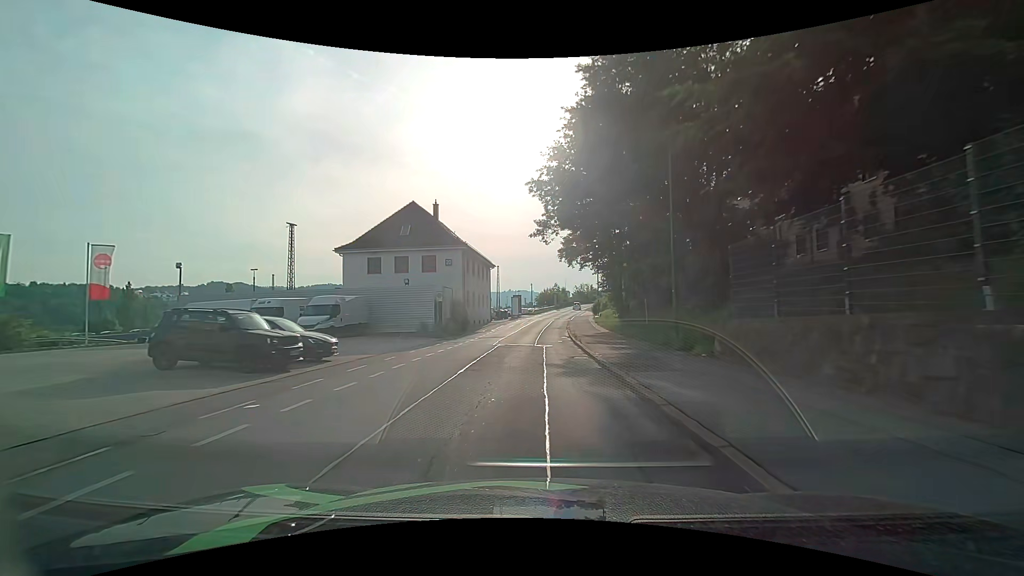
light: Day
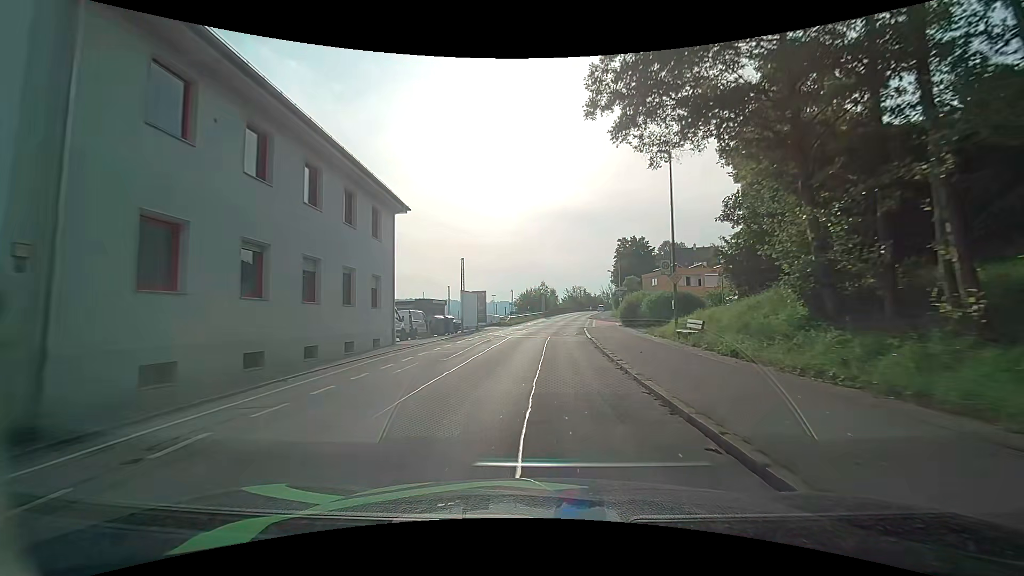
(+0.5, +37.3) m; +2°
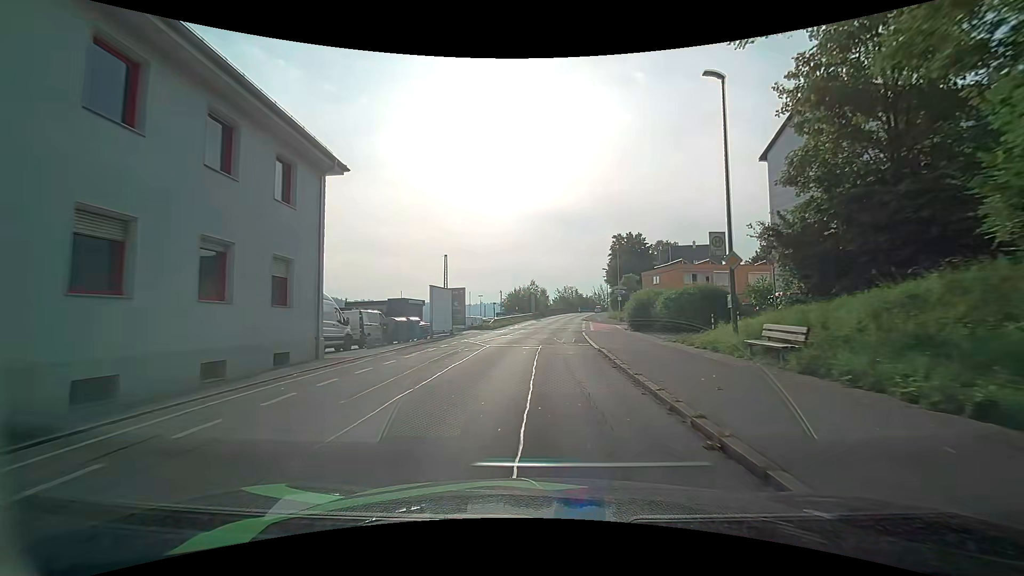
(+0.1, +7.4) m; +2°
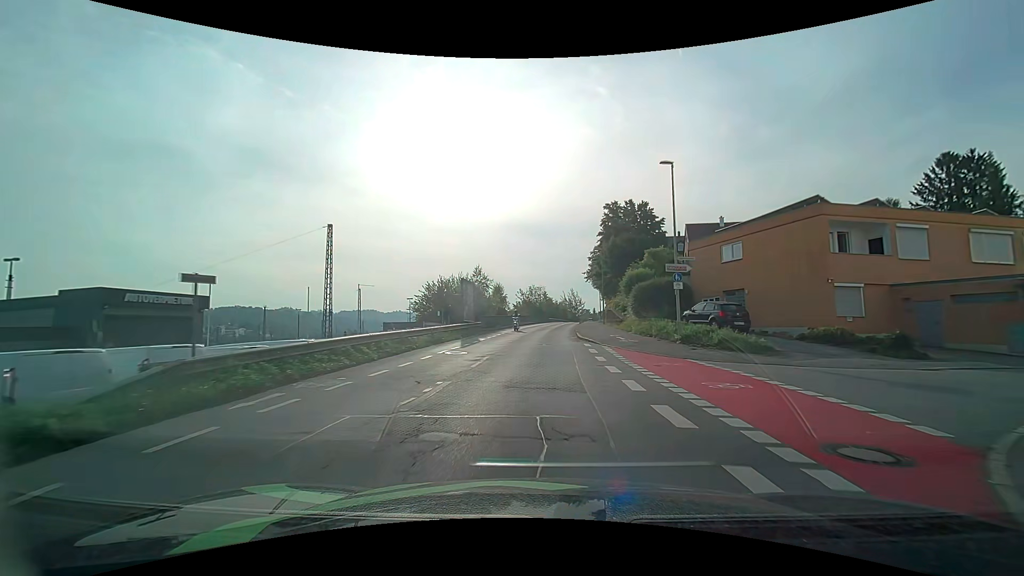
(+1.0, +35.9) m; +4°
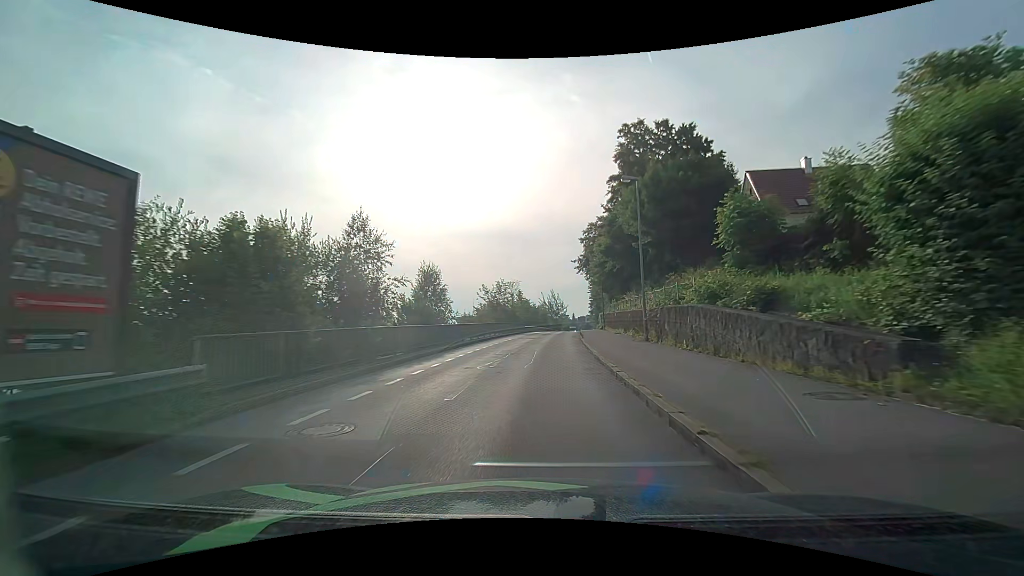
(+0.4, +28.9) m; +2°
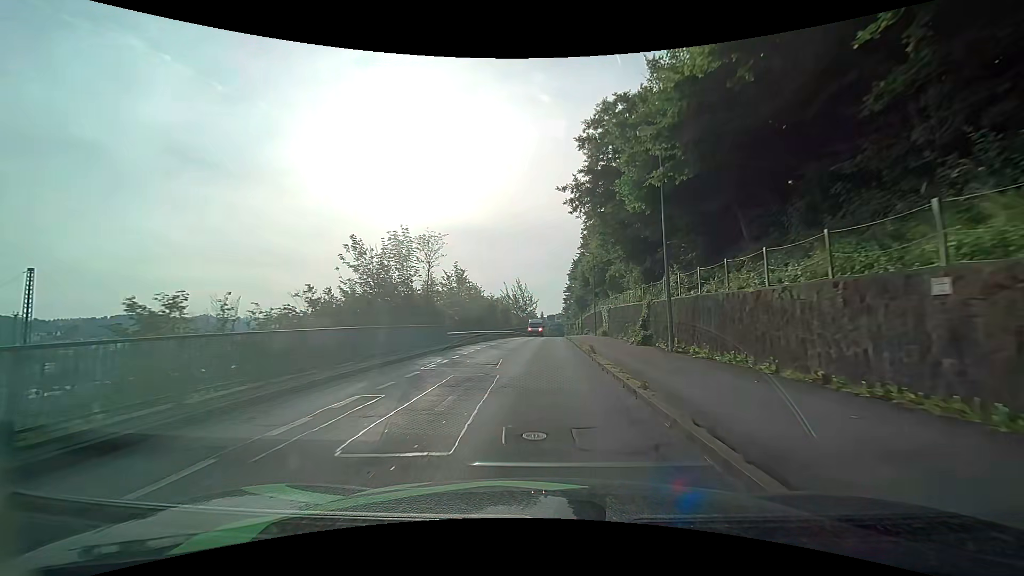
(+1.2, +36.9) m; +4°
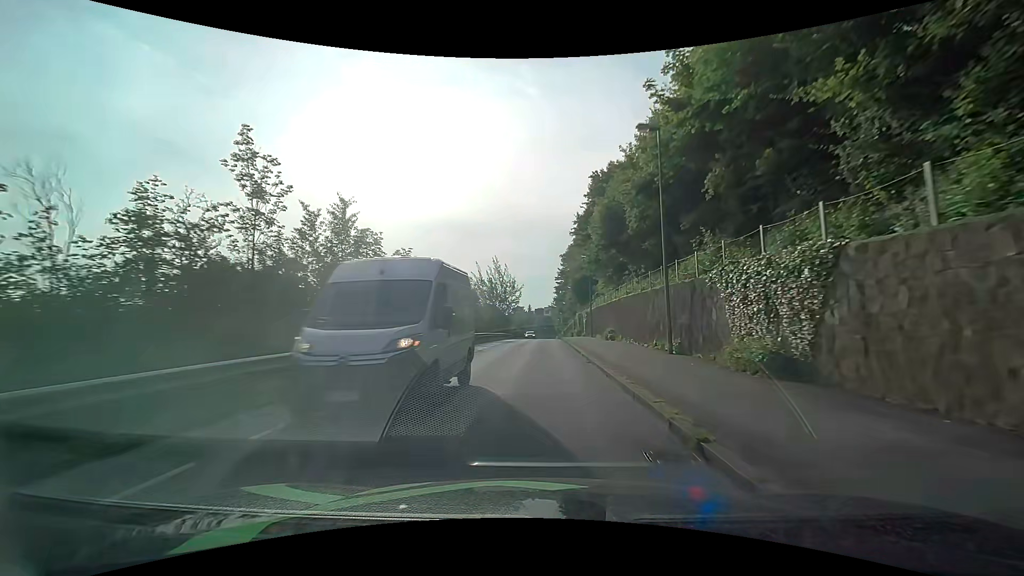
(+0.5, +30.4) m; +1°
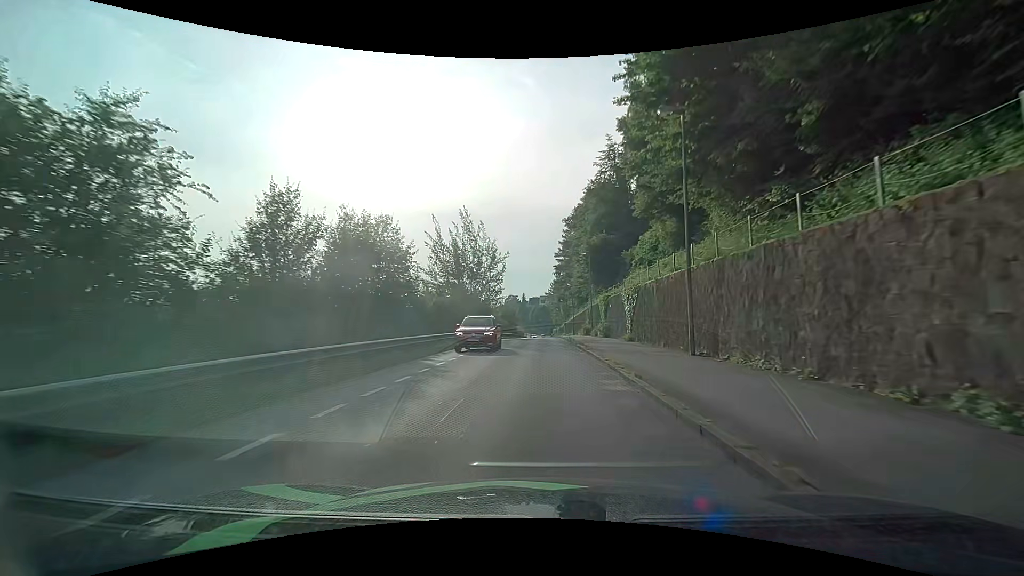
(+0.5, +31.3) m; +1°
(0, +10) (0, +20) (0, +30) (0, +40) (+1, +50) (+1, +60) (+1, +70) (+1, +80) (+1, +90) (+1, +100) m
